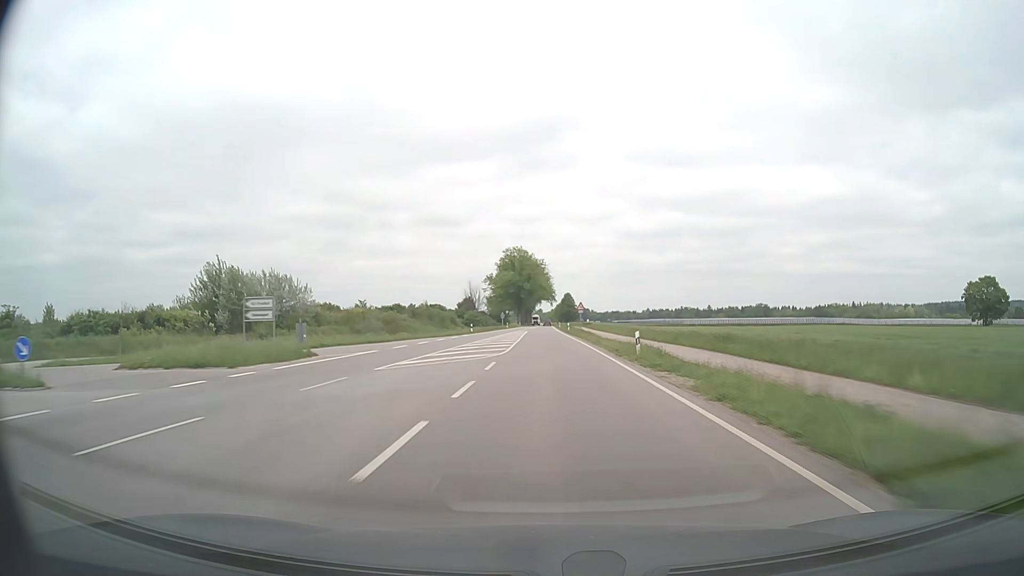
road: secondary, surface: asphalt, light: Day
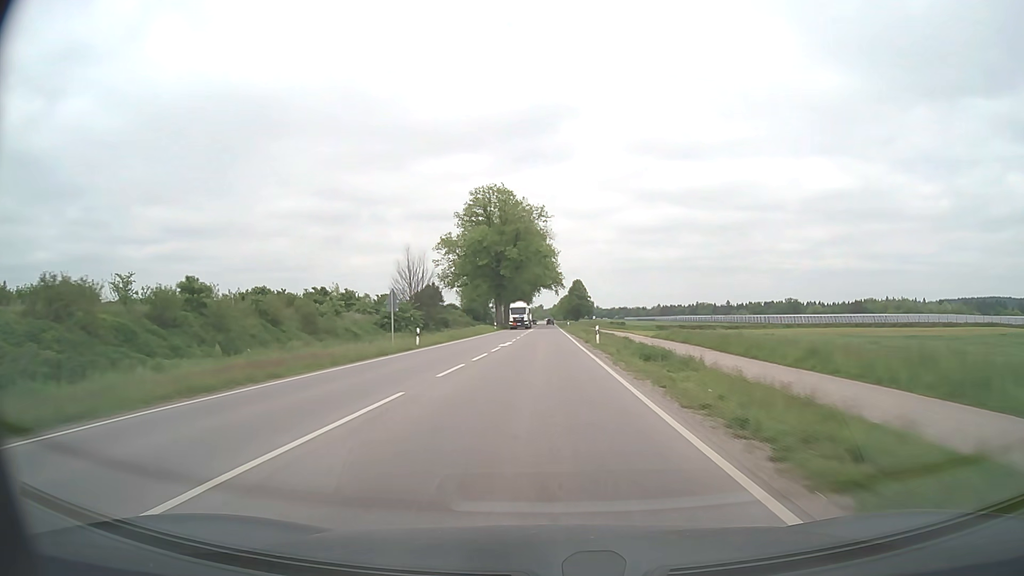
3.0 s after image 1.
(-0.3, +85.5) m; 0°
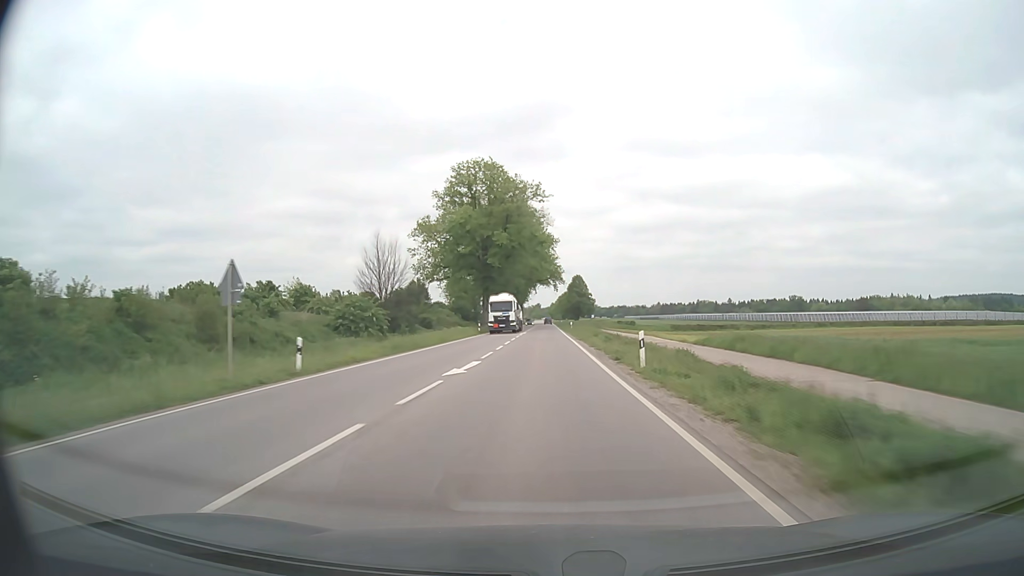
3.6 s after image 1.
(0.0, +17.1) m; 0°
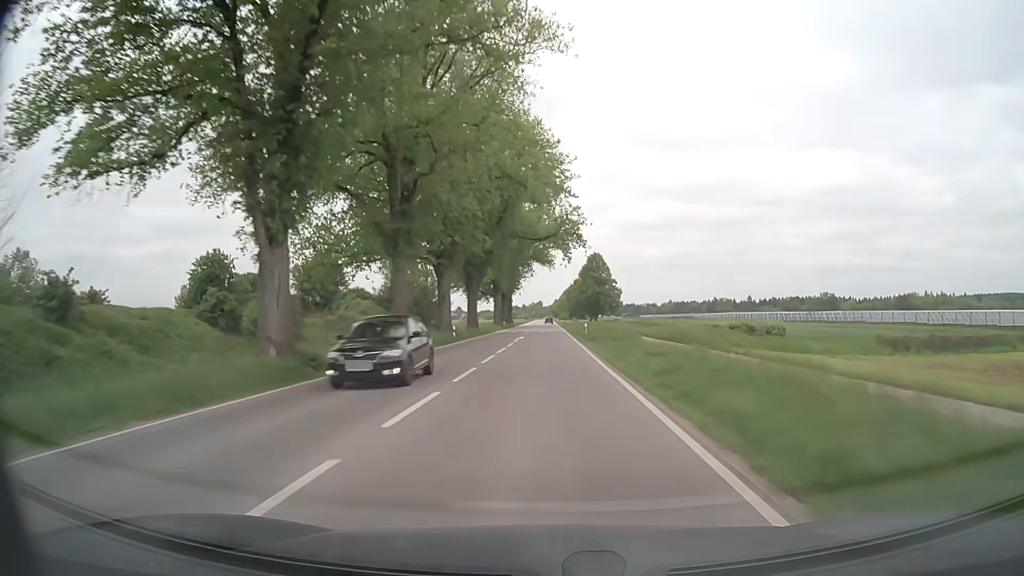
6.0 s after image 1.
(0.0, +68.3) m; 0°
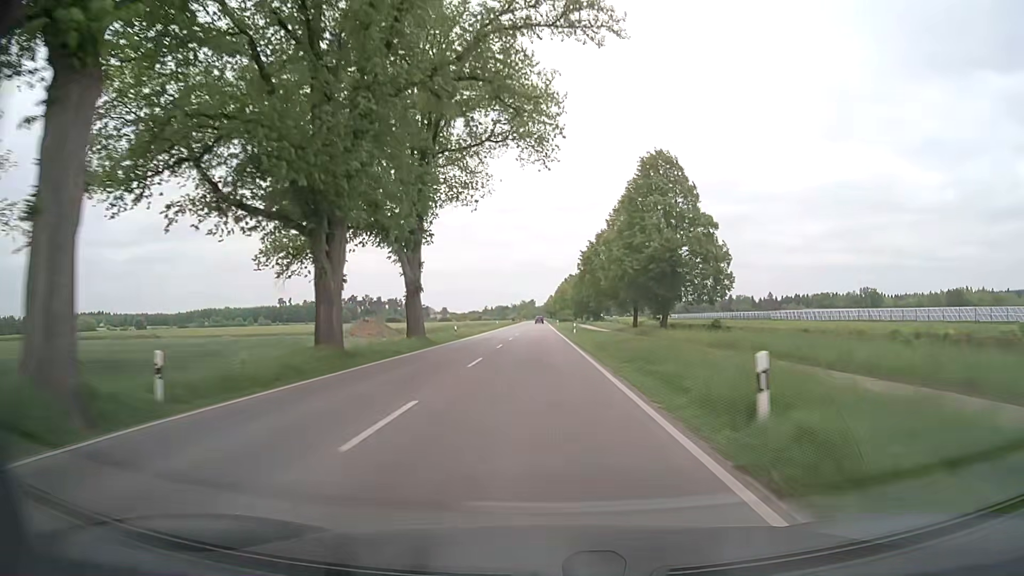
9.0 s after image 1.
(+0.3, +85.7) m; 0°
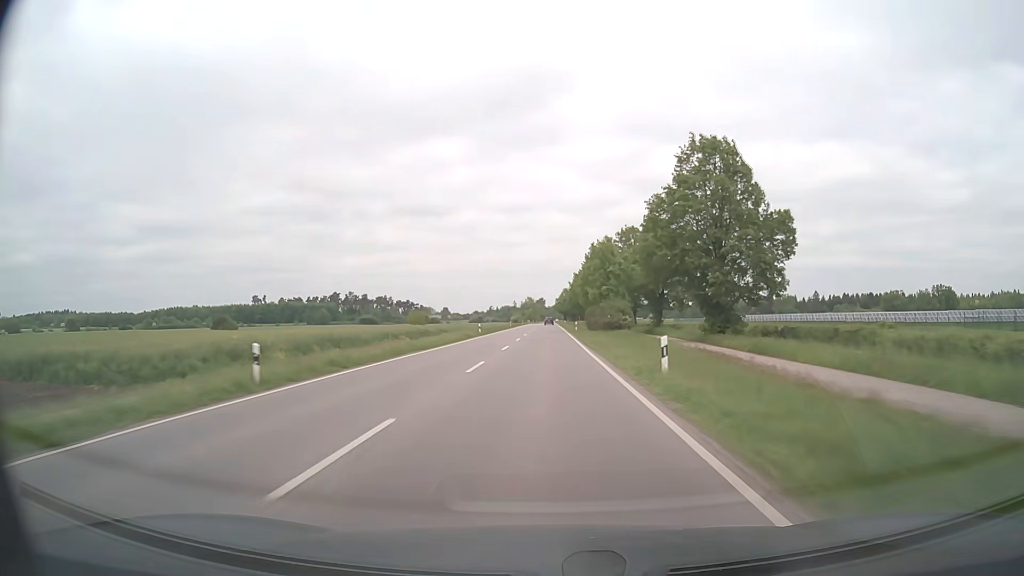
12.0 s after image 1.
(-0.7, +86.1) m; -1°
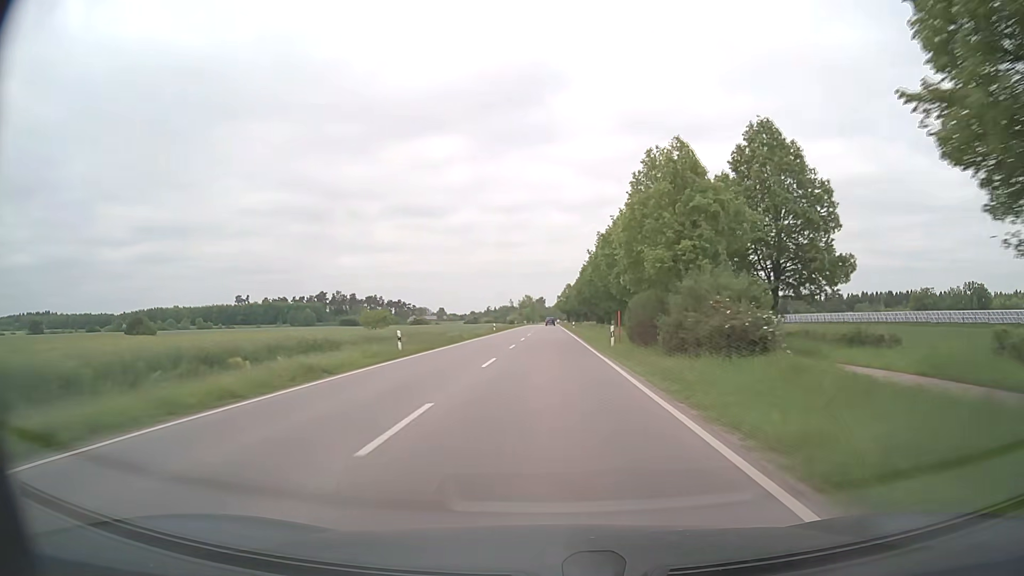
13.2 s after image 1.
(0.0, +34.5) m; 0°
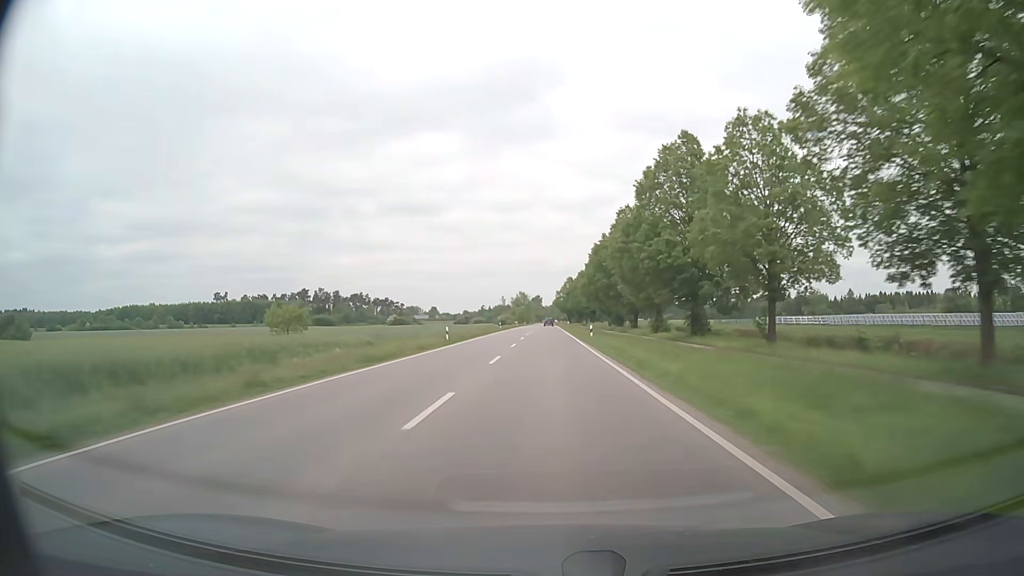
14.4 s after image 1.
(+0.1, +34.5) m; 0°
(0, +10) (0, +20) (0, +30) (0, +40) (0, +50) (0, +60) (0, +70) (0, +80) (0, +90) (0, +100) m
